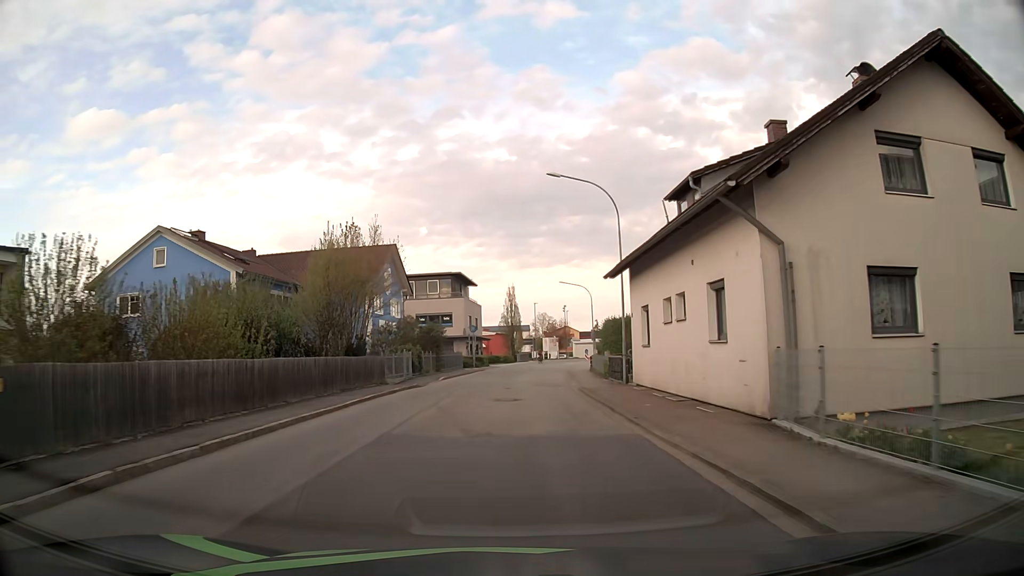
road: residential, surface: asphalt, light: Day
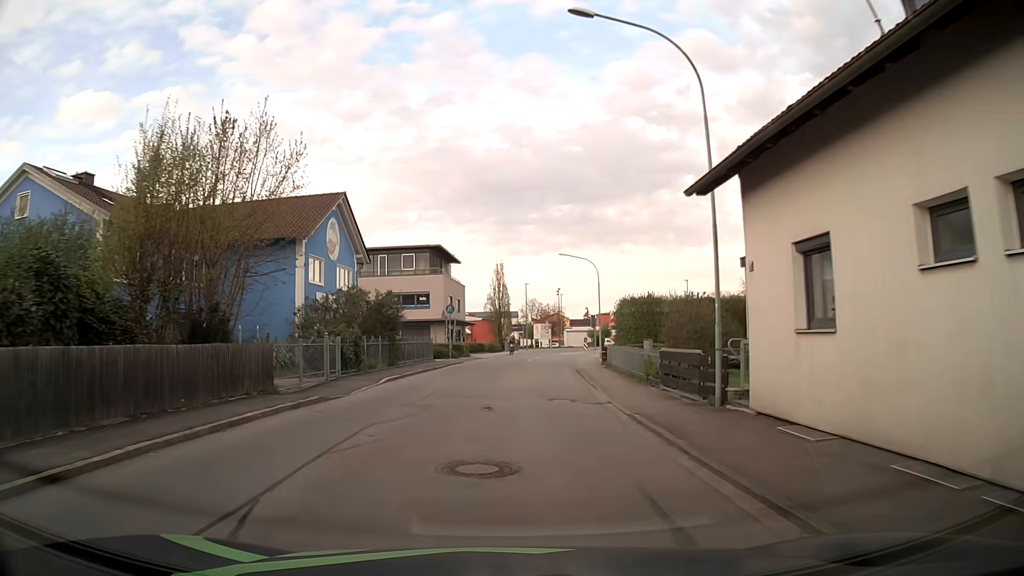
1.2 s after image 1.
(+0.1, +12.0) m; +1°
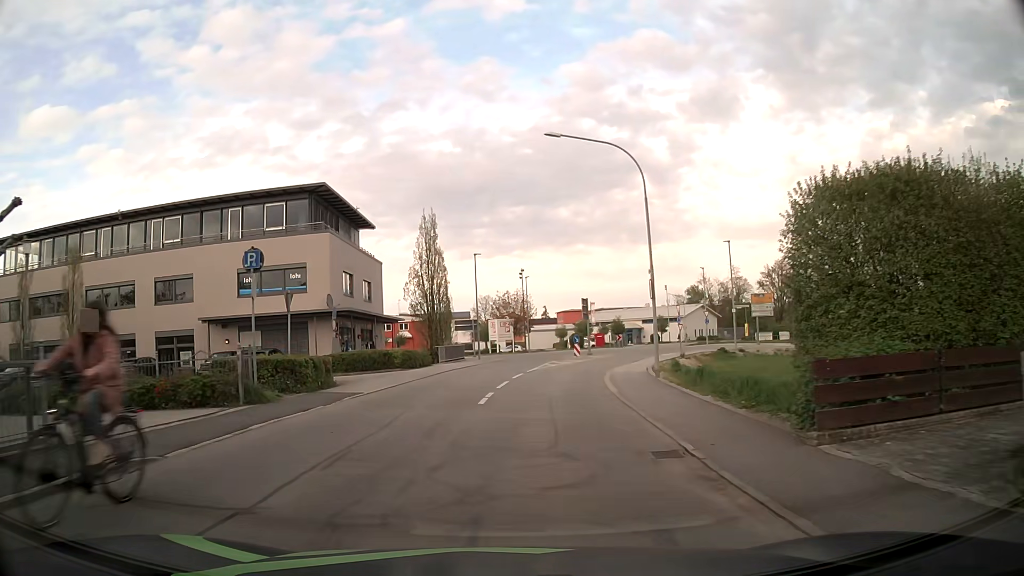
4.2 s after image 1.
(+1.1, +29.7) m; +4°
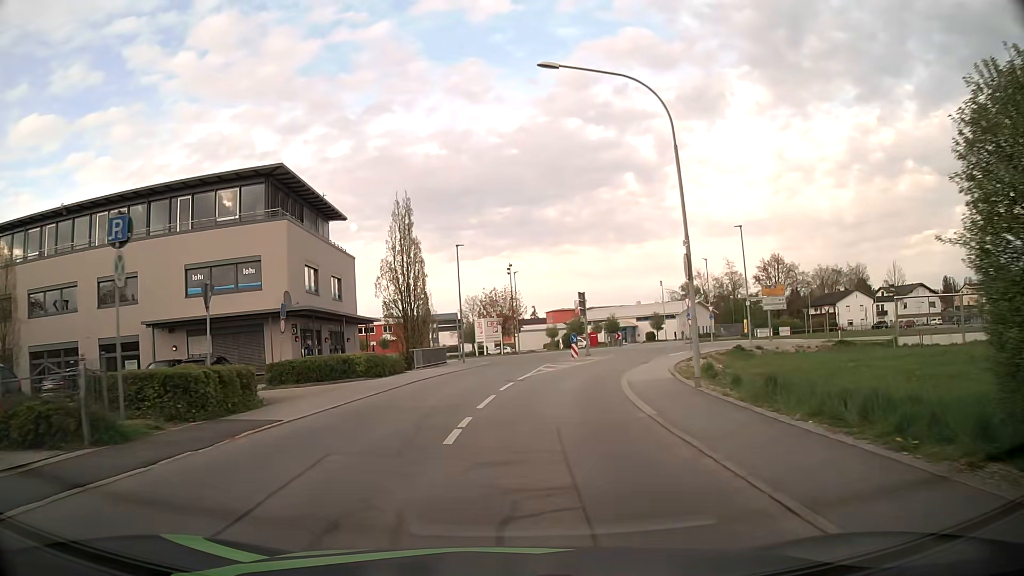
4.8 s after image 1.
(0.0, +5.5) m; 0°
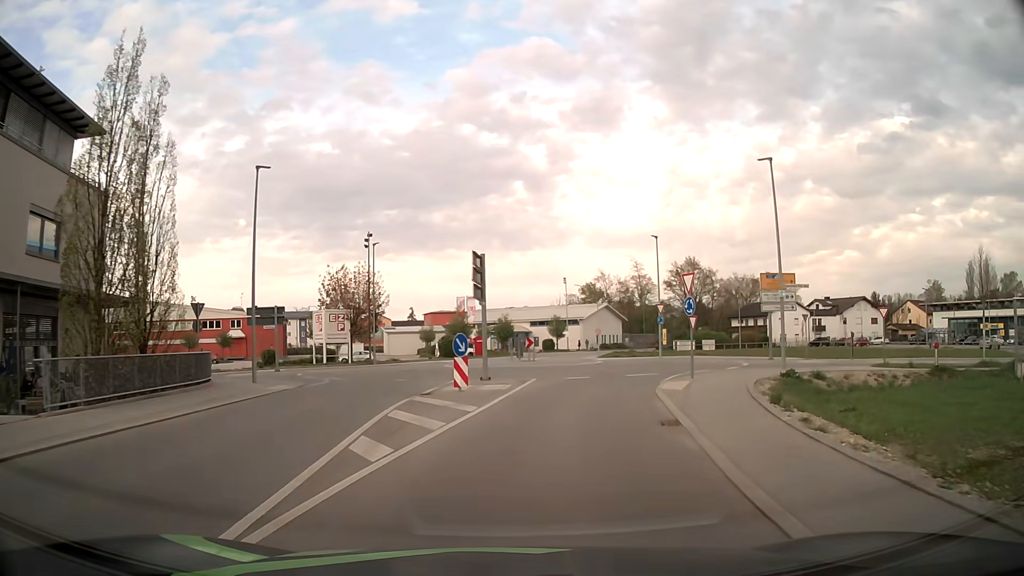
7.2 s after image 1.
(+1.7, +21.2) m; +10°
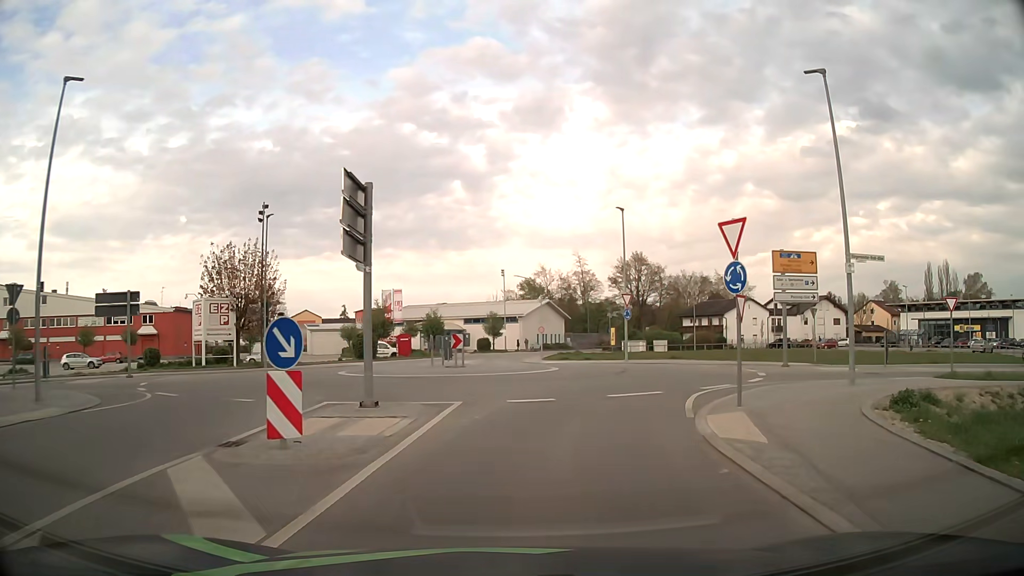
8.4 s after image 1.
(+0.4, +9.5) m; +6°
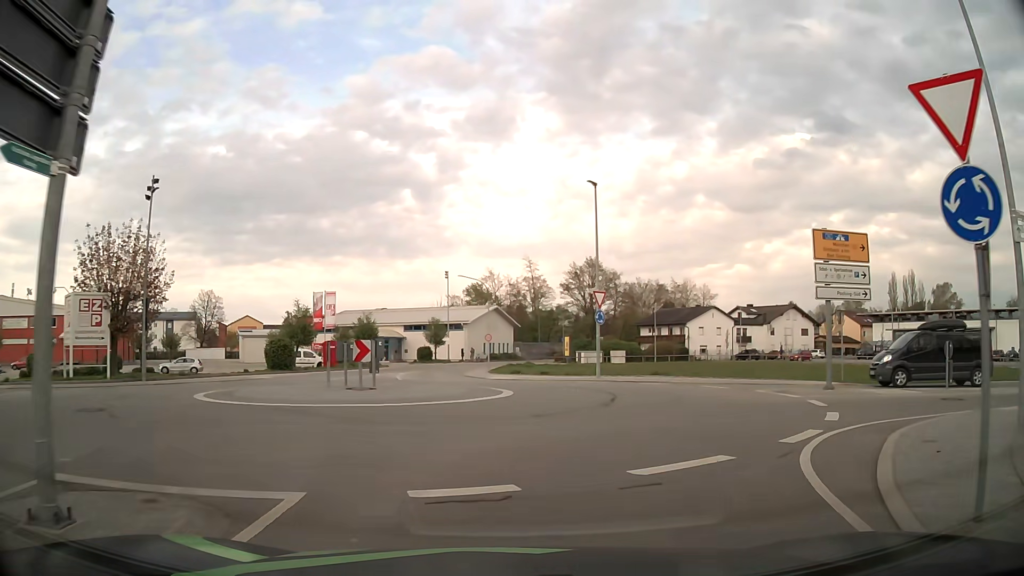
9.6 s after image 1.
(+0.2, +7.8) m; +4°
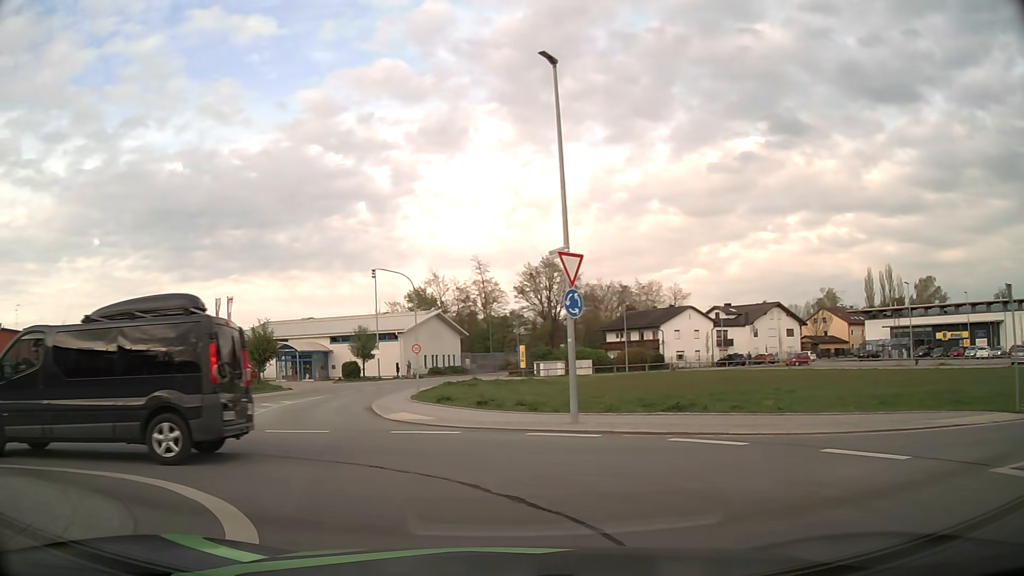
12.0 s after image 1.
(+1.4, +13.4) m; +4°
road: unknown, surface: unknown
(-2, +10) (-6, +19) (-8, +29) (-9, +39) (-9, +49) (-5, +58) (+3, +63) (+12, +68) (+20, +74) (+29, +79) m
